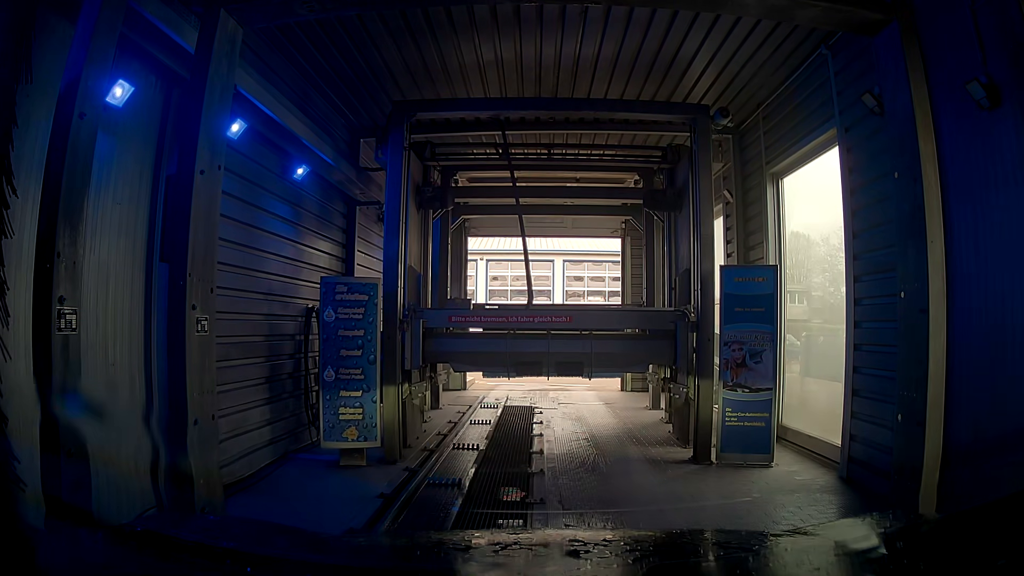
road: service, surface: asphalt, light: Day
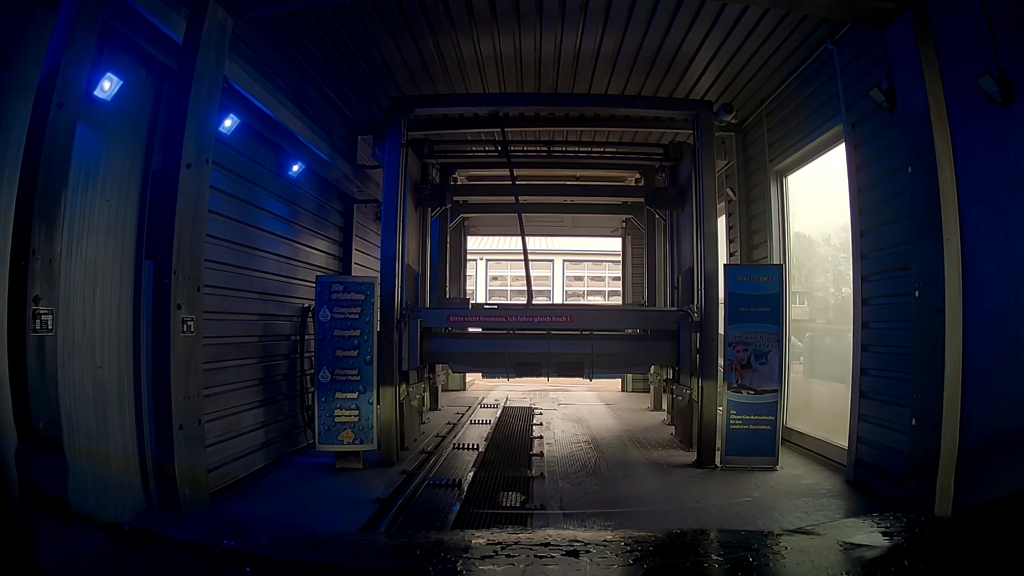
(0.0, +0.1) m; 0°
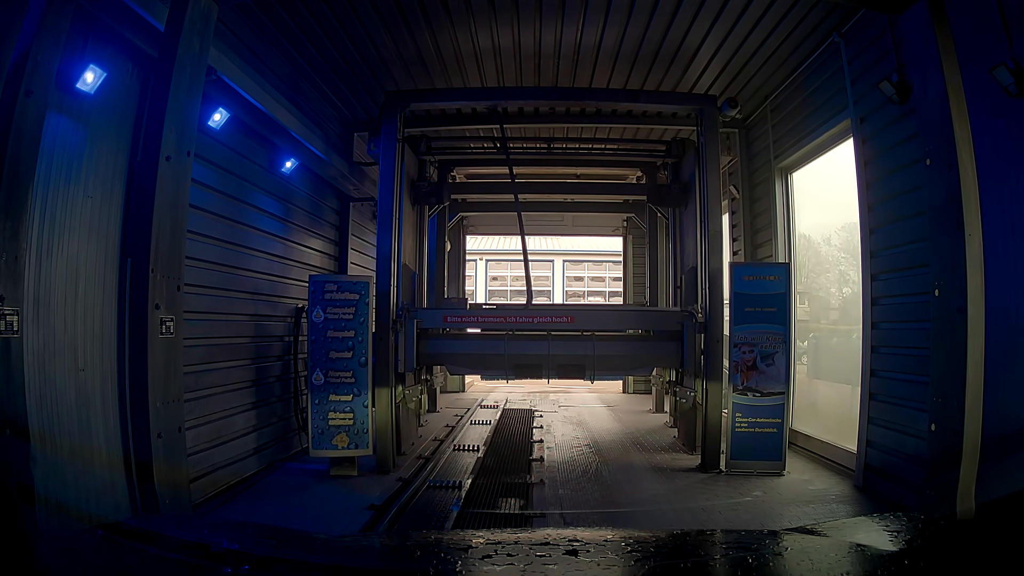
(0.0, +0.1) m; 0°
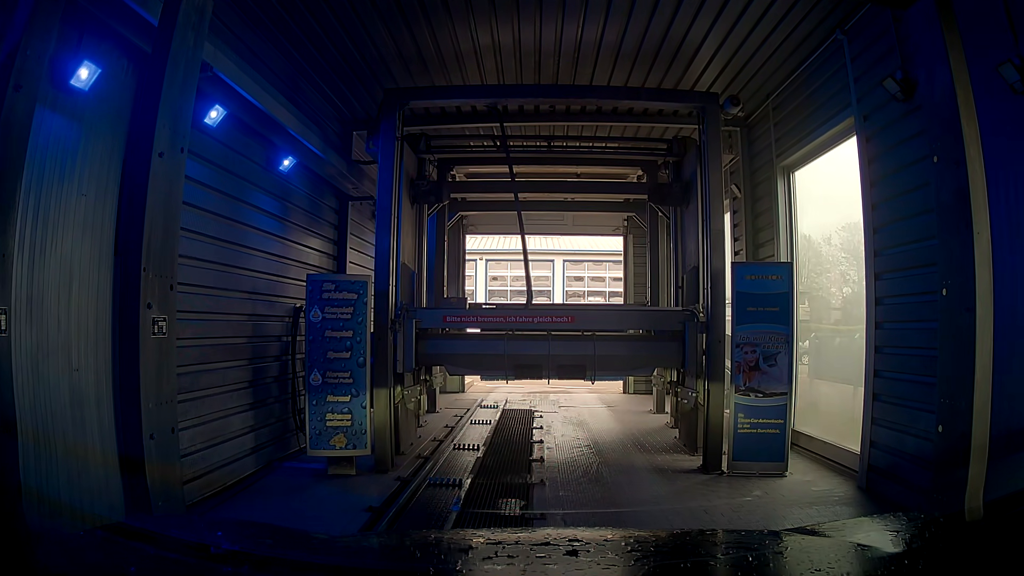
(0.0, 0.0) m; 0°
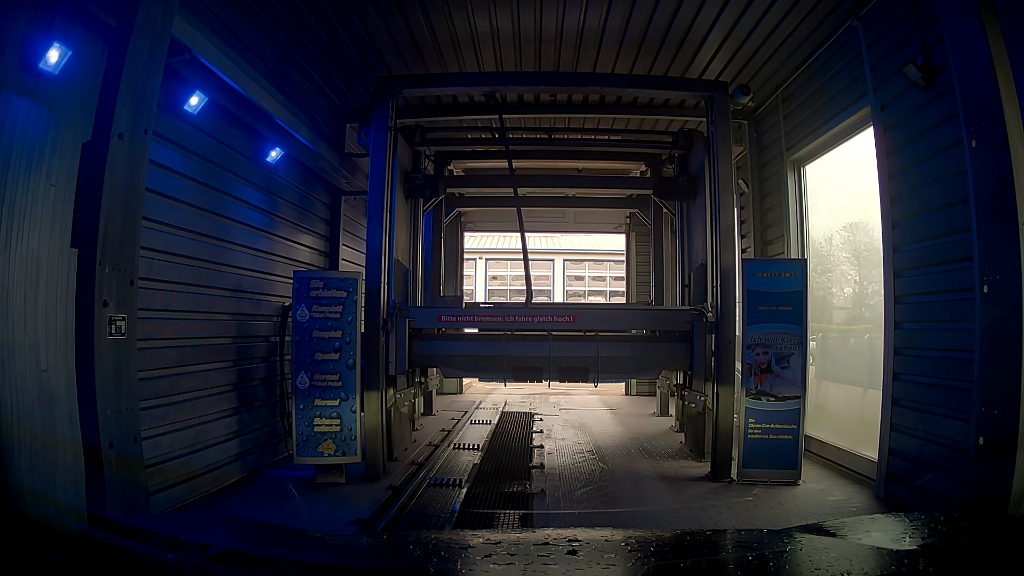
(0.0, +0.2) m; 0°
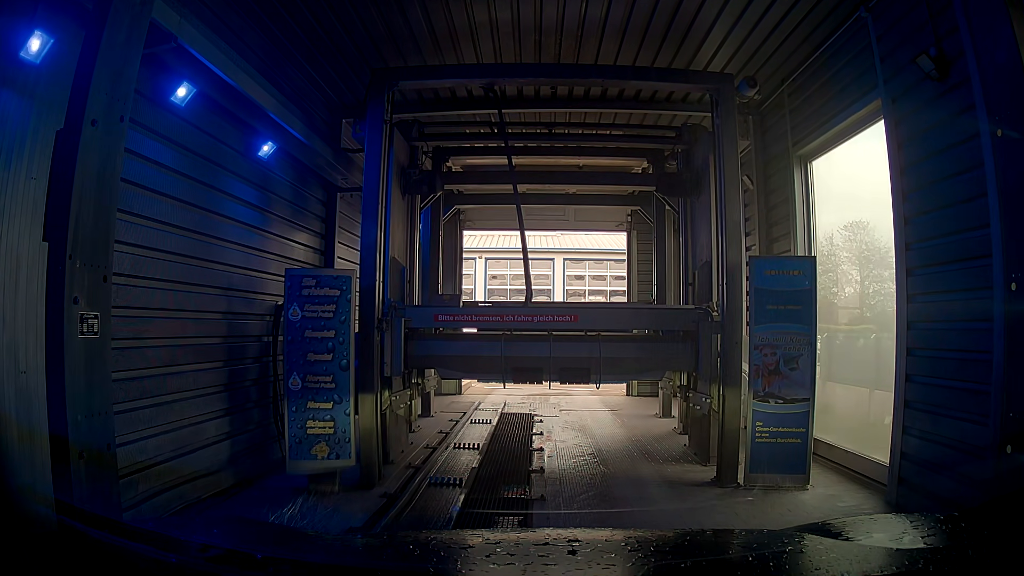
(0.0, +0.1) m; 0°
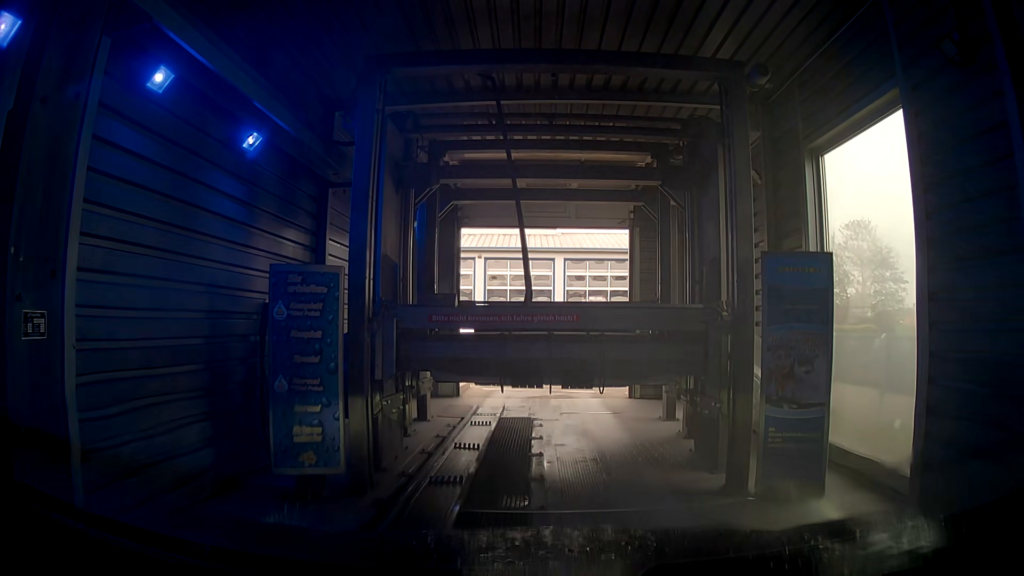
(0.0, +0.2) m; 0°
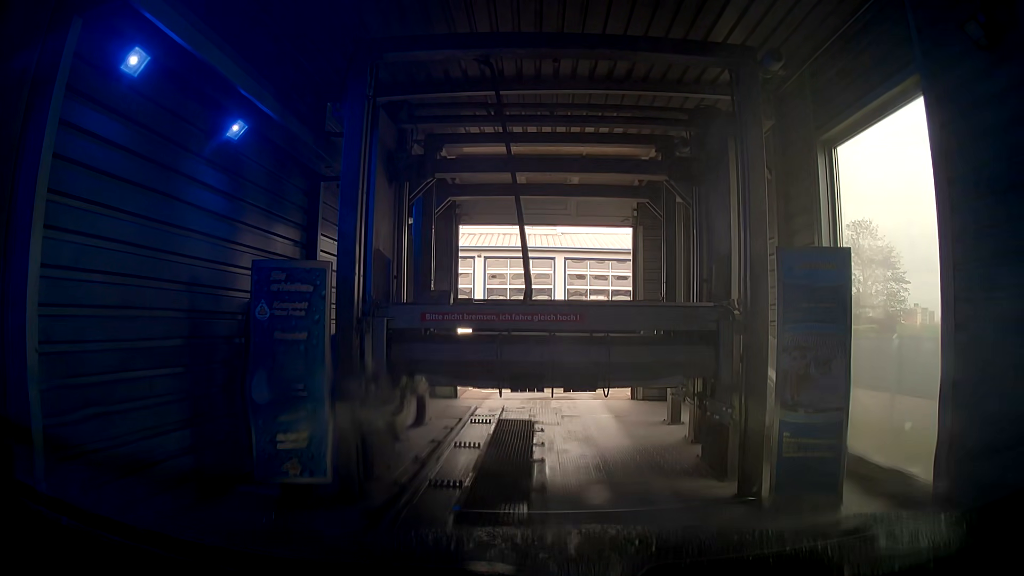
(0.0, +0.2) m; 0°
